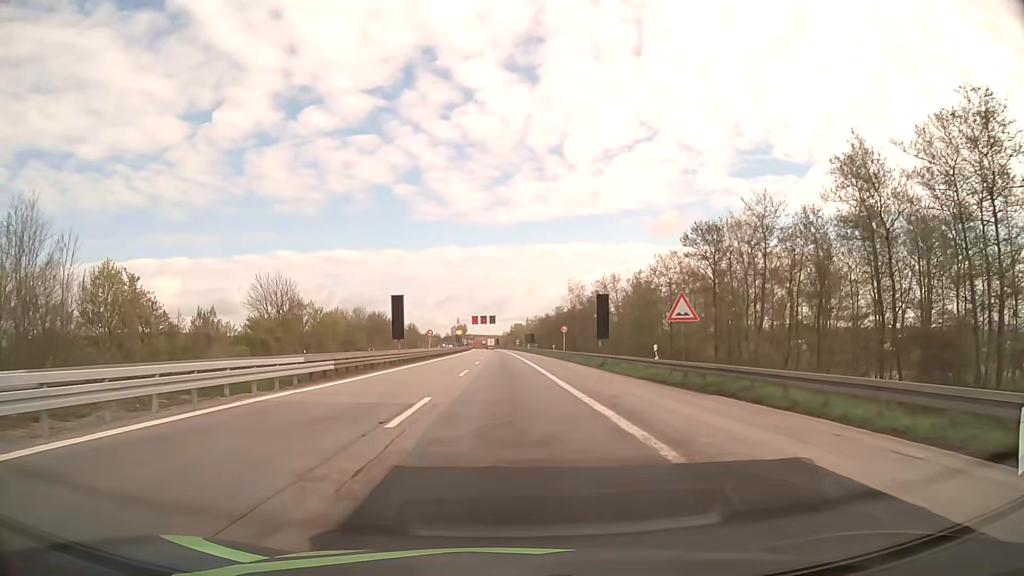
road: motorway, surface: asphalt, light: Day
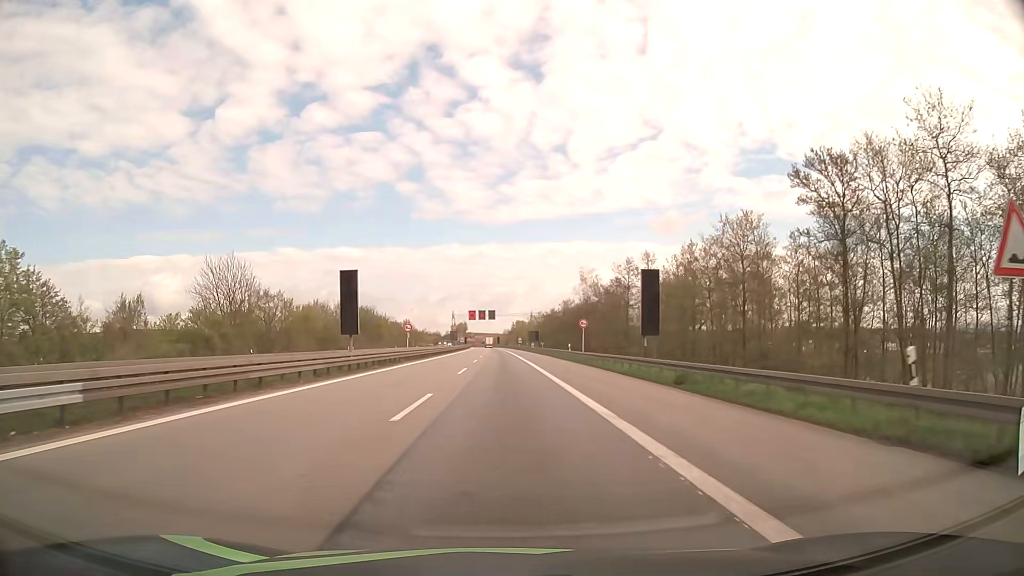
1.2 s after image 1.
(0.0, +17.4) m; 0°
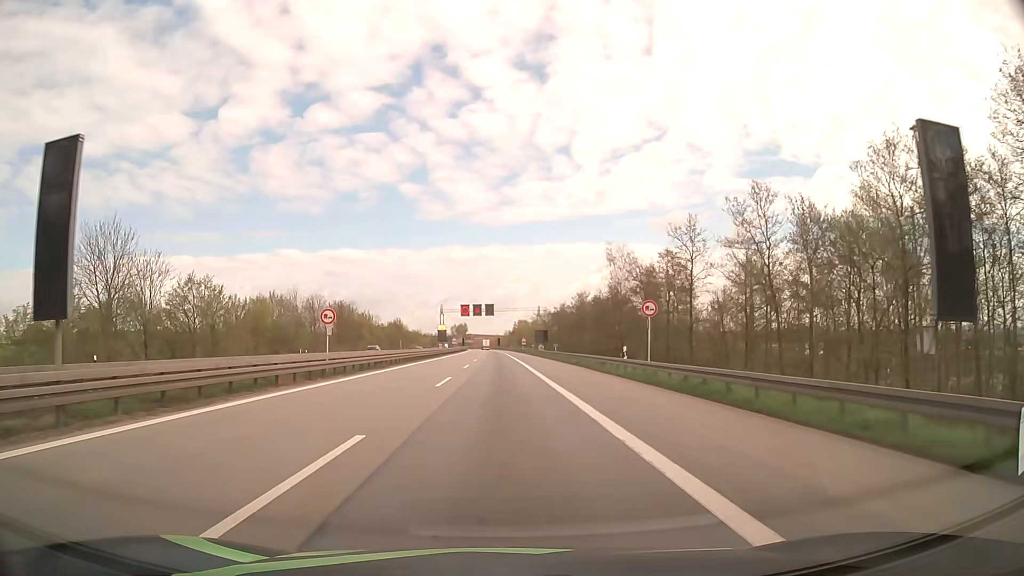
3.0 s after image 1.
(0.0, +26.2) m; 0°
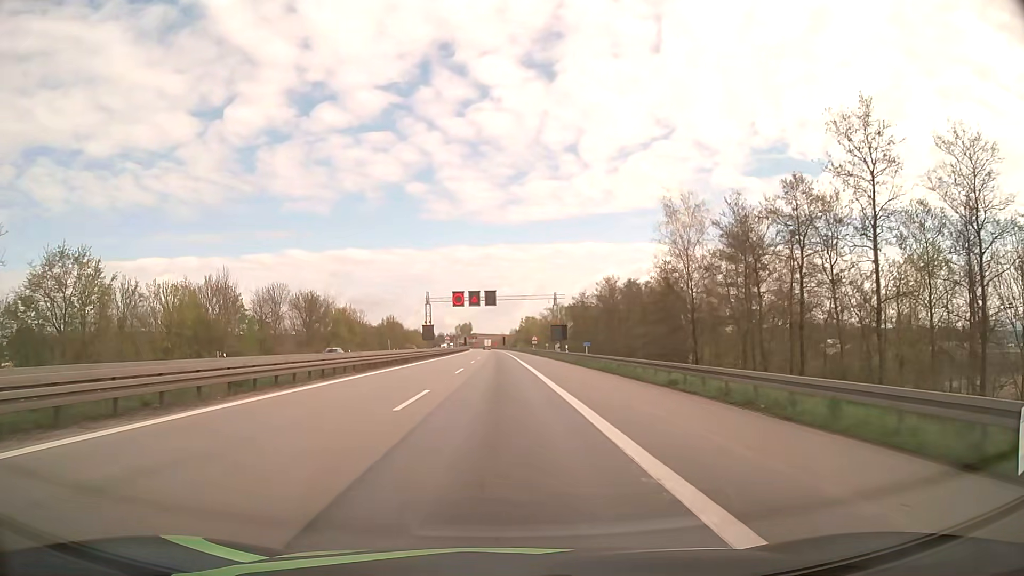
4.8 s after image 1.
(-0.1, +26.2) m; 0°
